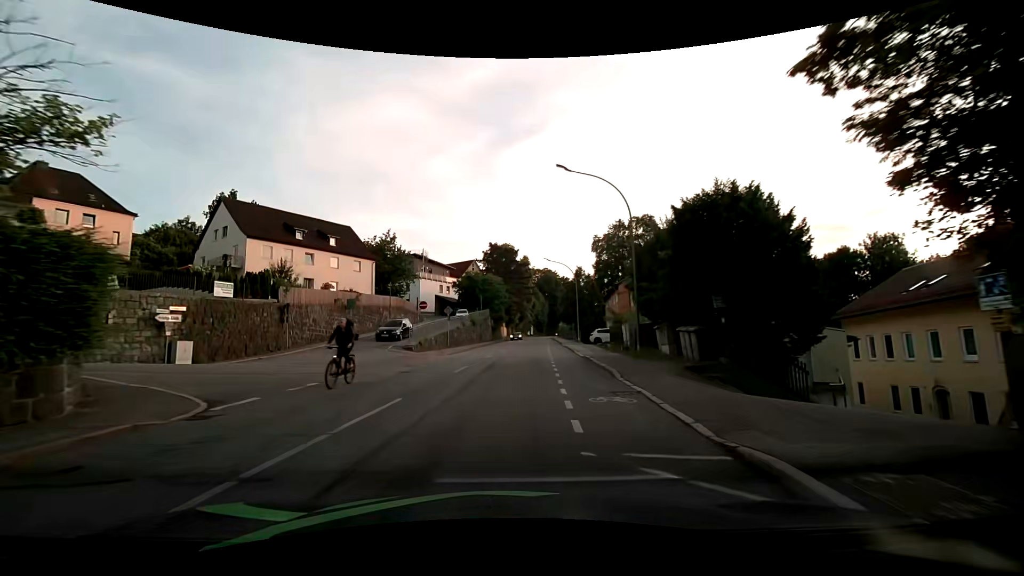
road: tertiary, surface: asphalt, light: Day
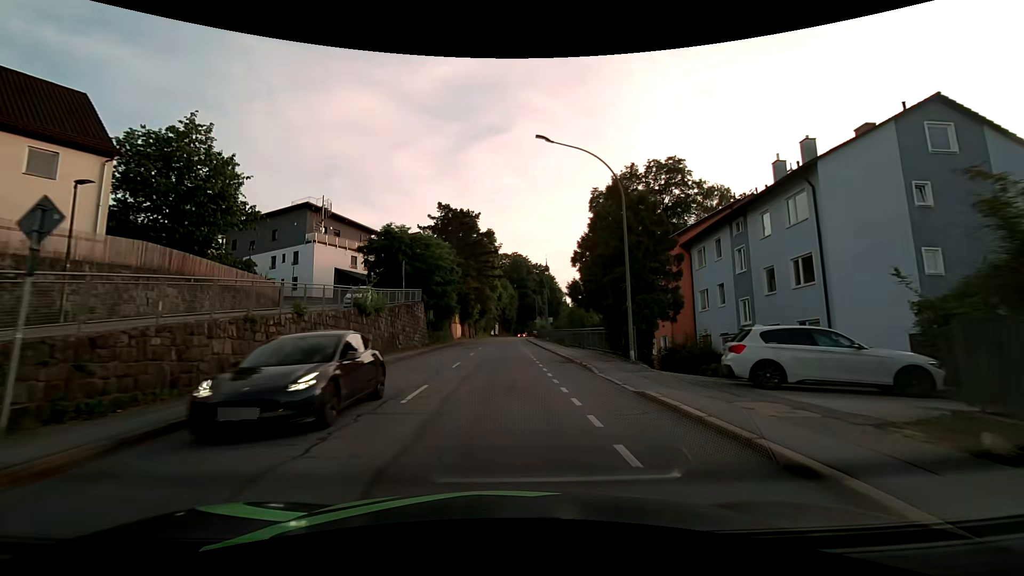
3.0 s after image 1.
(+2.2, +33.9) m; +5°
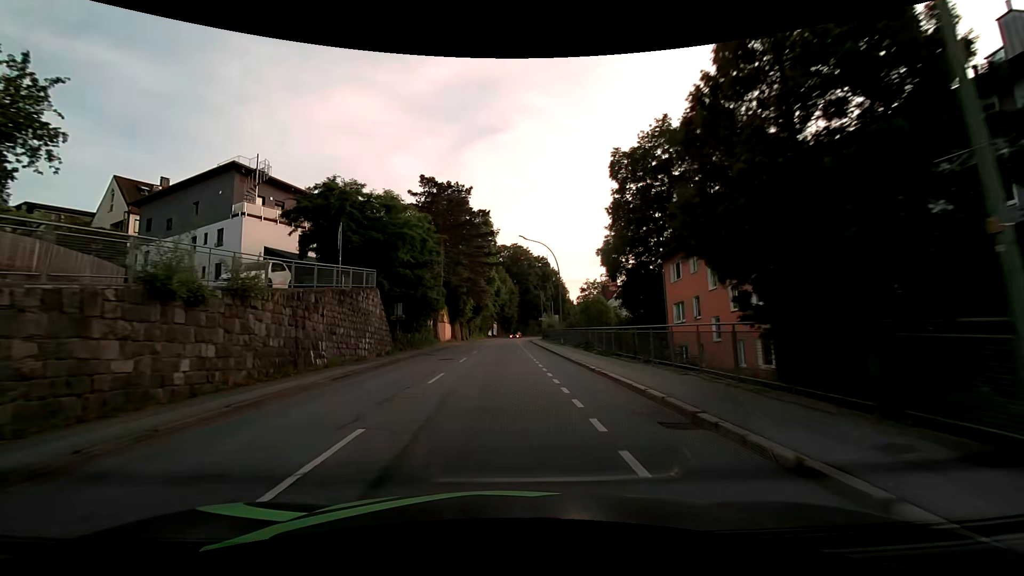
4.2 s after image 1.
(+0.1, +14.4) m; 0°
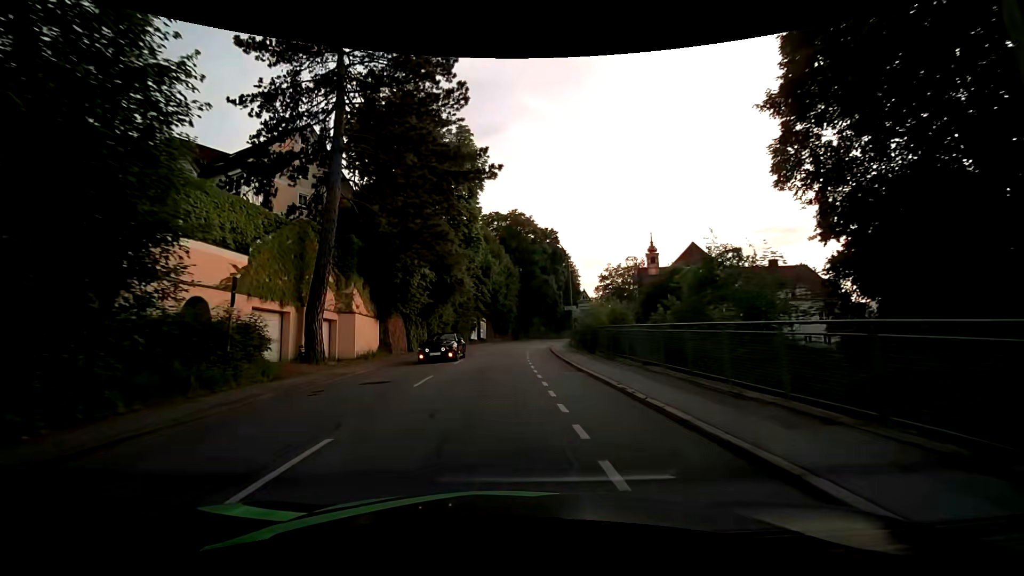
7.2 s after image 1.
(0.0, +36.5) m; 0°
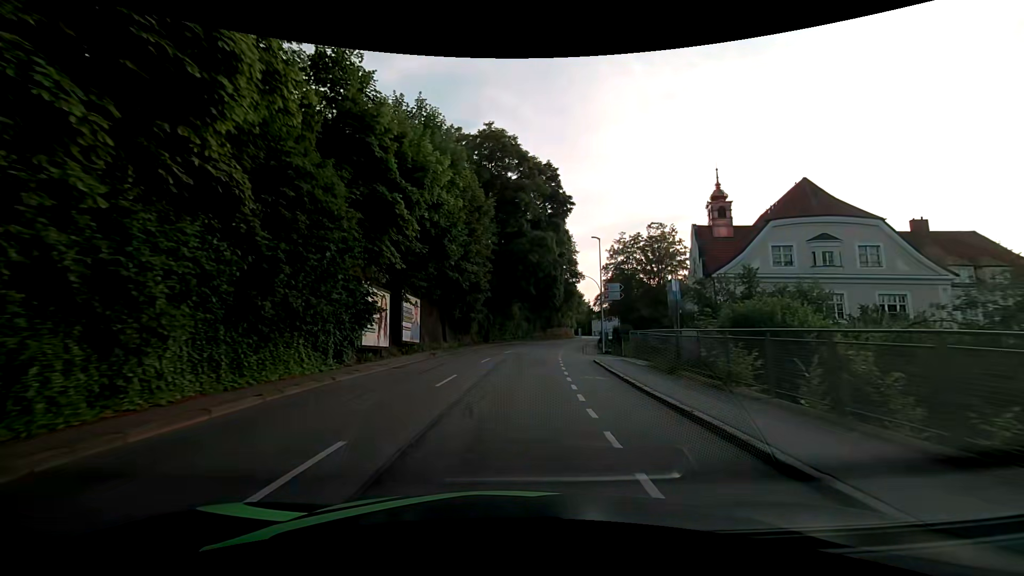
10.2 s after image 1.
(+0.2, +36.7) m; +4°
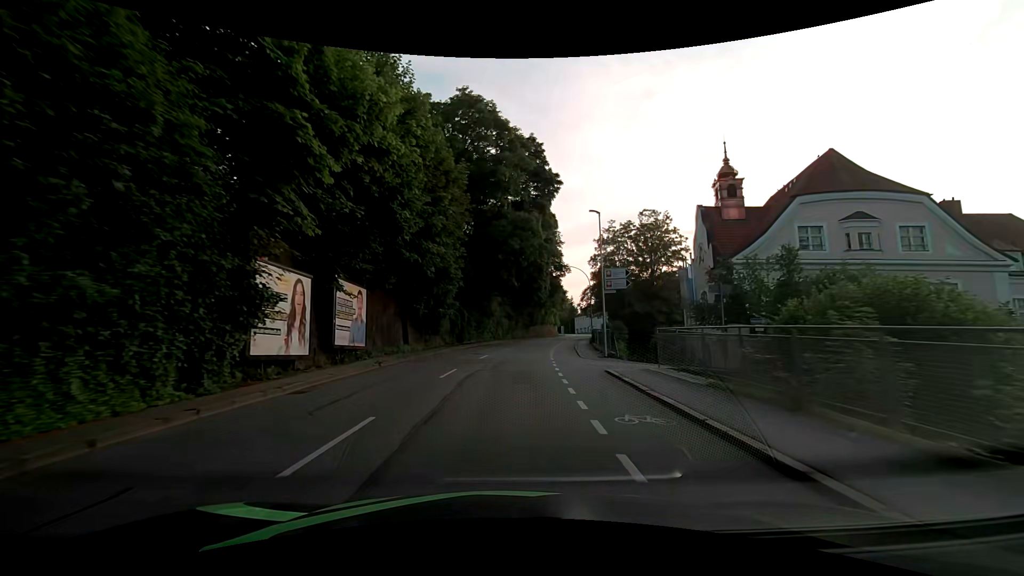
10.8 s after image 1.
(+0.1, +7.4) m; +2°
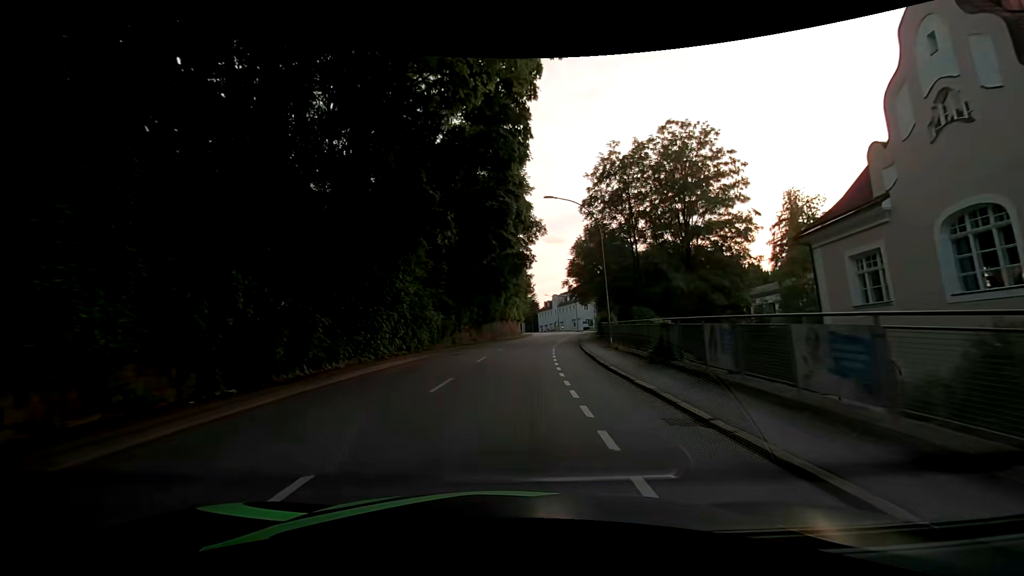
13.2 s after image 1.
(+1.2, +29.8) m; +5°
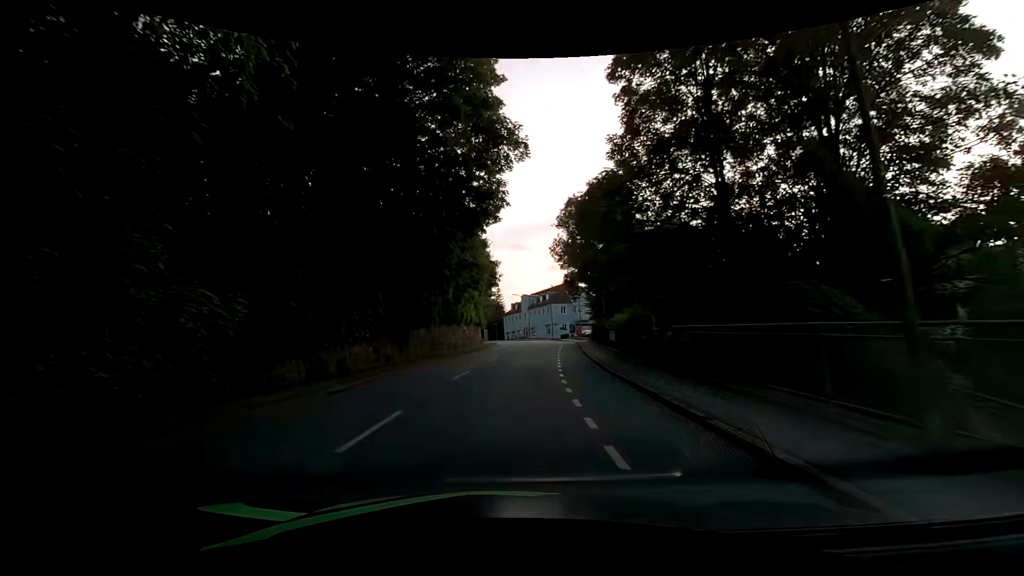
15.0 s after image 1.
(+0.7, +22.8) m; +4°
(0, +10) (+1, +20) (+2, +30) (+3, +40) (+4, +50) (+4, +60) (+4, +70) (+3, +80) (+1, +90) (-2, +99) m
